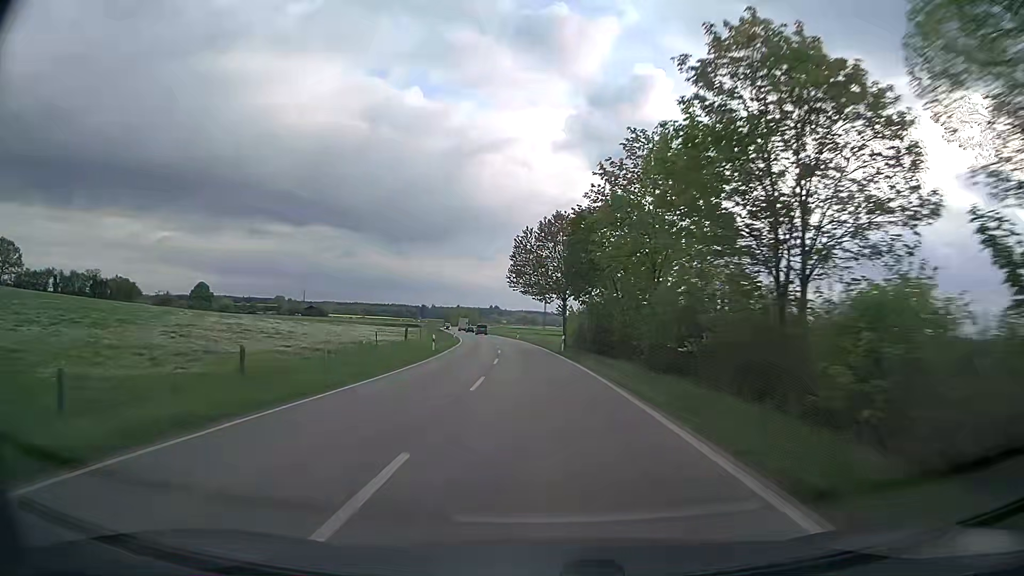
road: secondary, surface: asphalt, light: Day
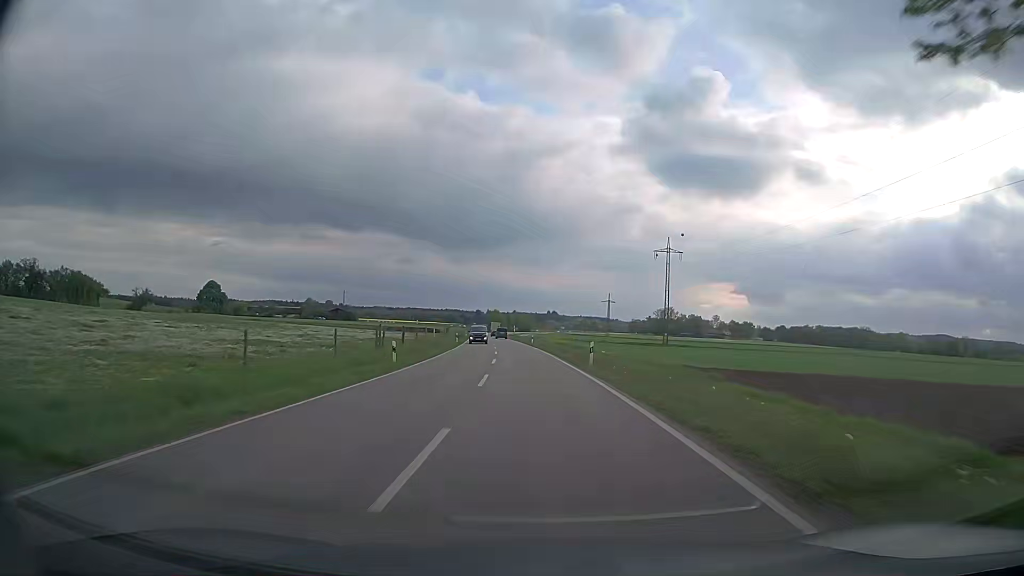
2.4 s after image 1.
(-2.8, +57.2) m; -5°
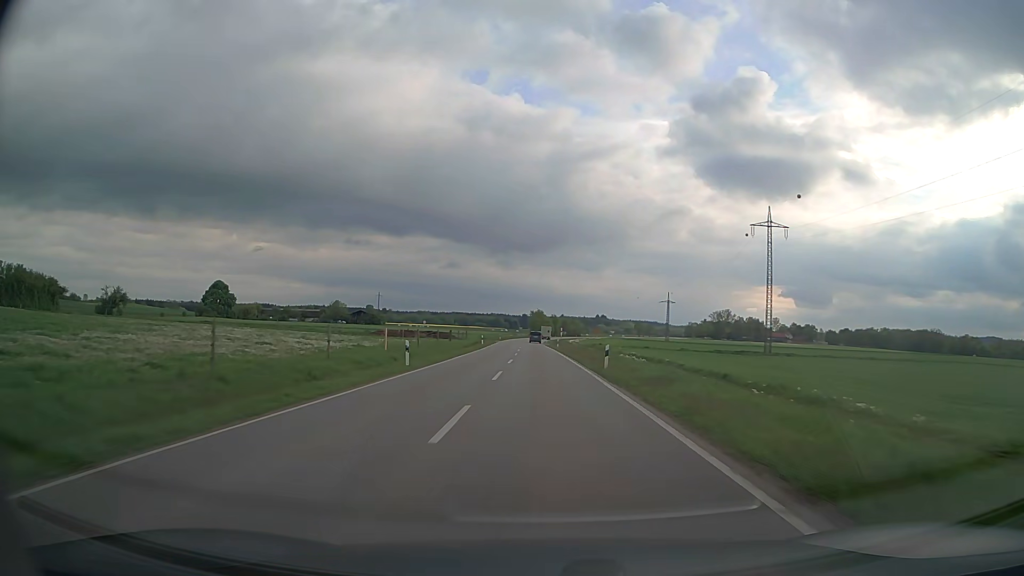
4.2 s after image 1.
(-1.7, +44.1) m; -4°
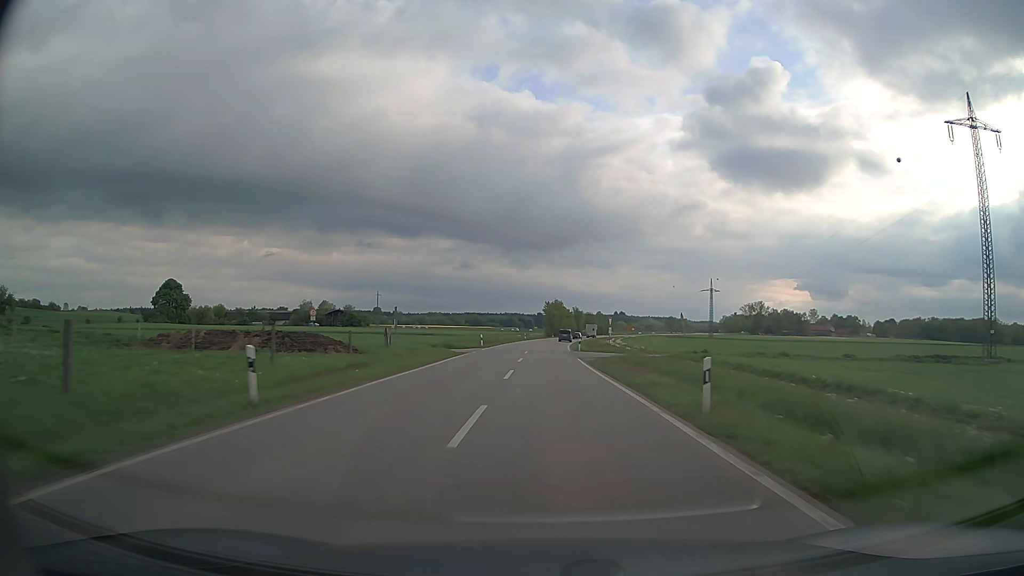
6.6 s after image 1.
(-1.1, +59.5) m; -1°
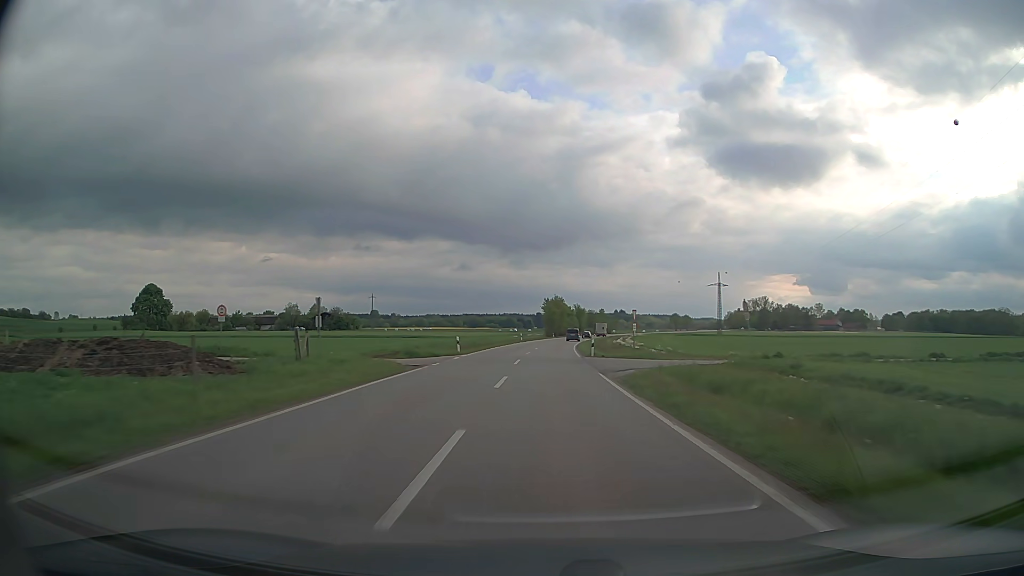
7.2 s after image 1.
(0.0, +14.9) m; 0°
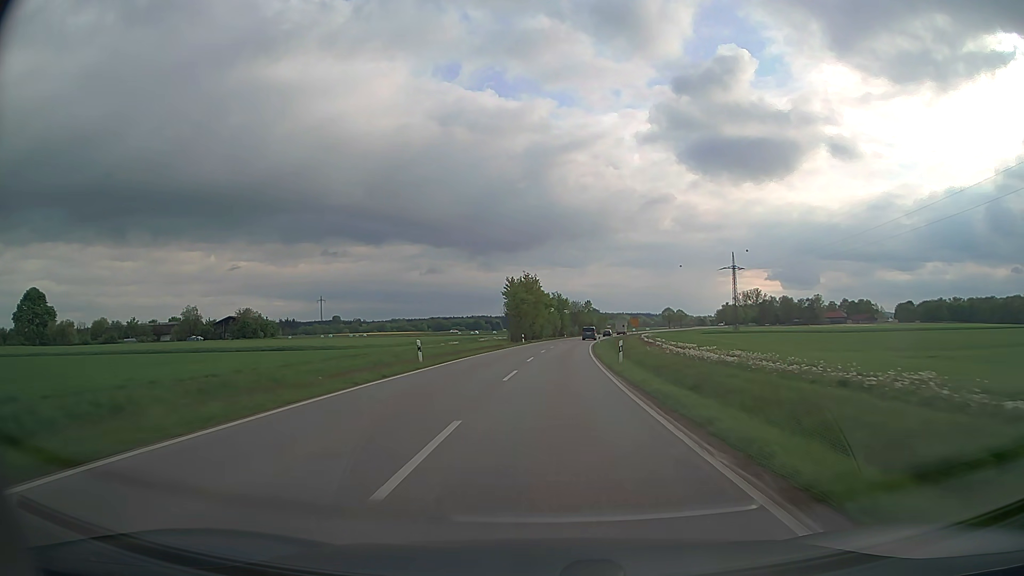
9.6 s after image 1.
(+0.7, +59.0) m; +2°
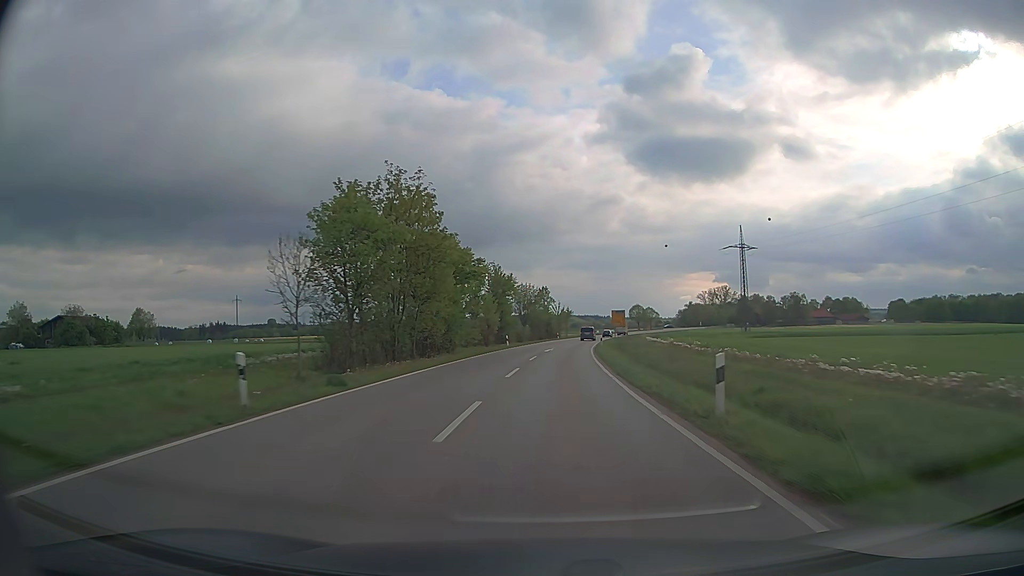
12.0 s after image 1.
(+2.1, +59.0) m; +5°
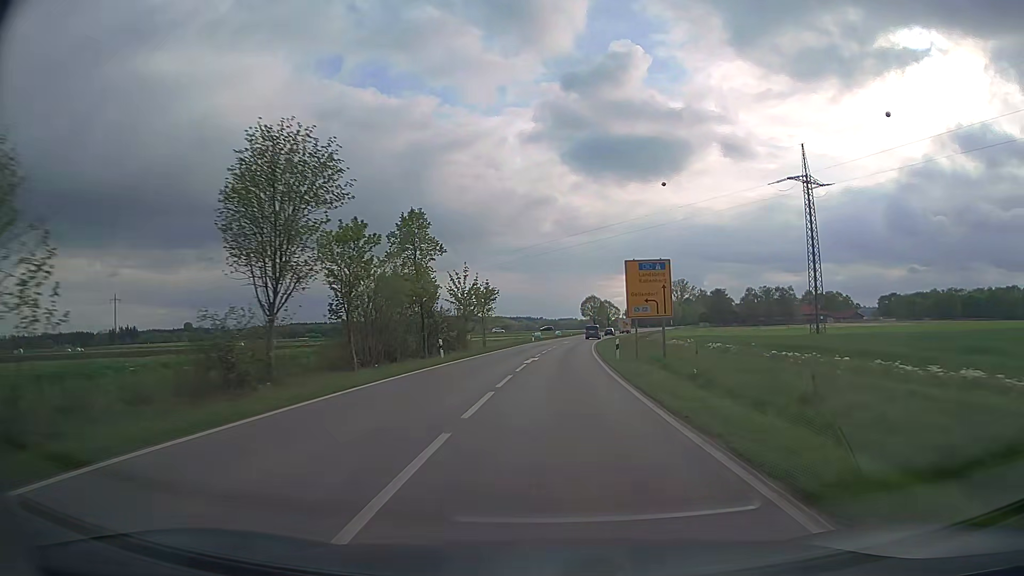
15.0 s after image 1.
(+3.7, +71.9) m; +6°
(0, +10) (0, +20) (+1, +30) (+1, +40) (+2, +50) (+3, +60) (+4, +70) (+5, +80) (+6, +90) (+7, +100) m
